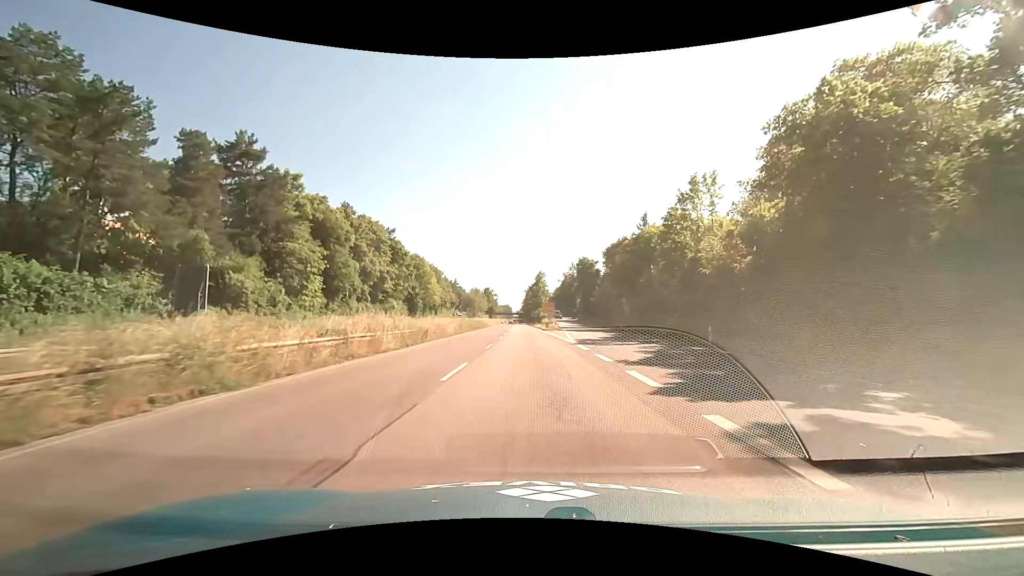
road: trunk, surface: asphalt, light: Day
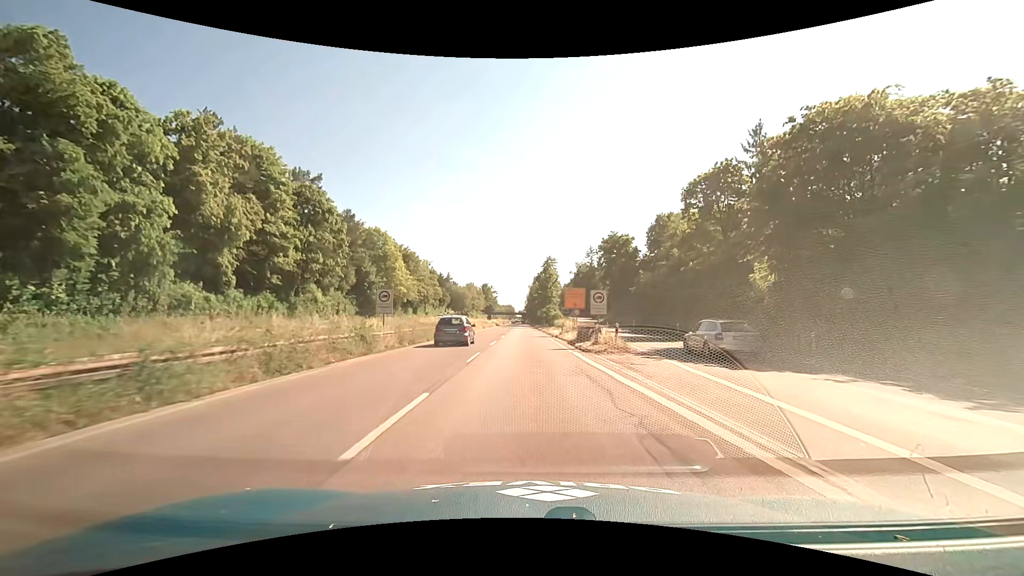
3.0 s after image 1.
(-0.1, +41.8) m; 0°
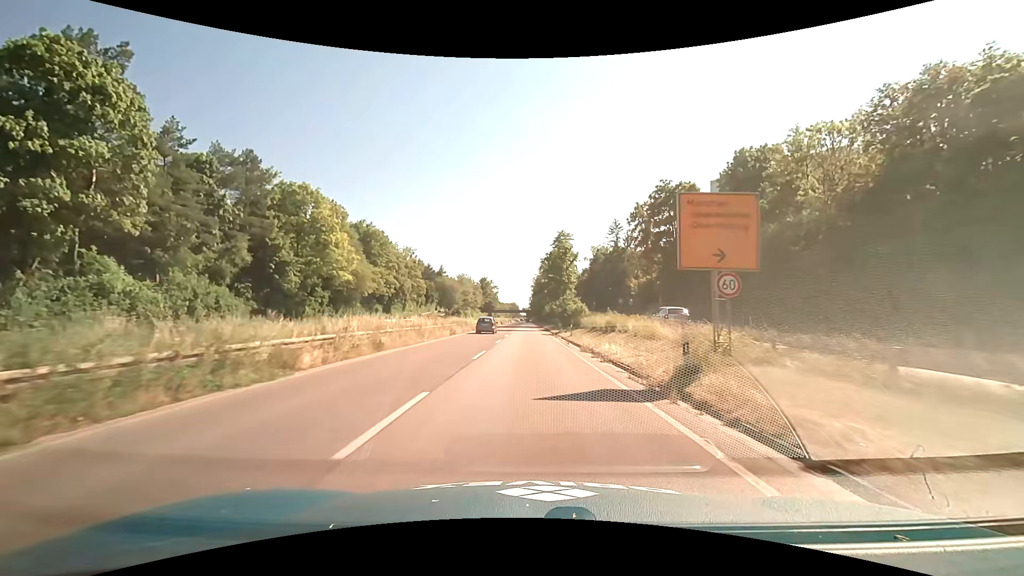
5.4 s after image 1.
(-0.1, +34.3) m; -1°
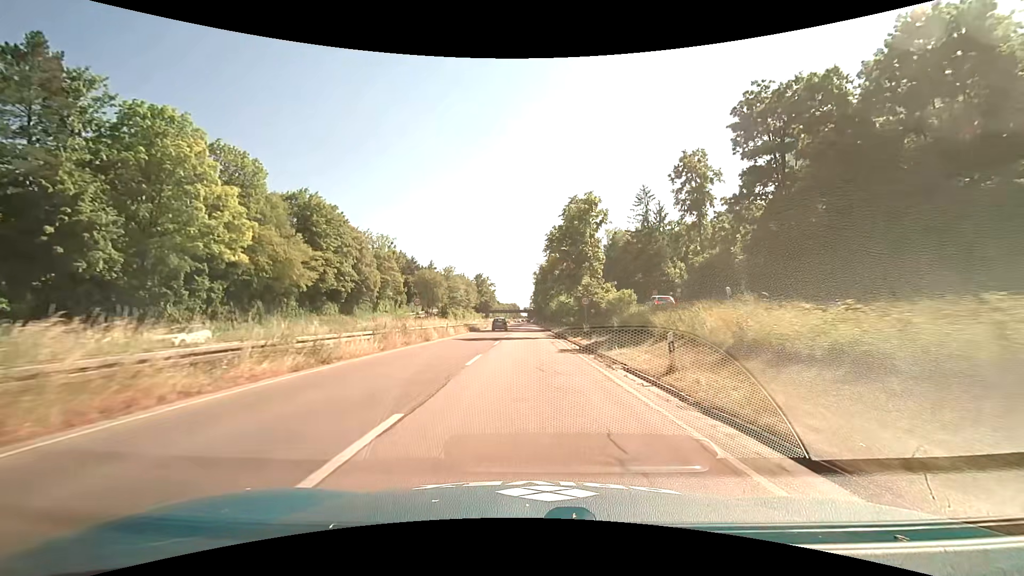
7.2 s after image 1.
(+0.1, +26.3) m; 0°
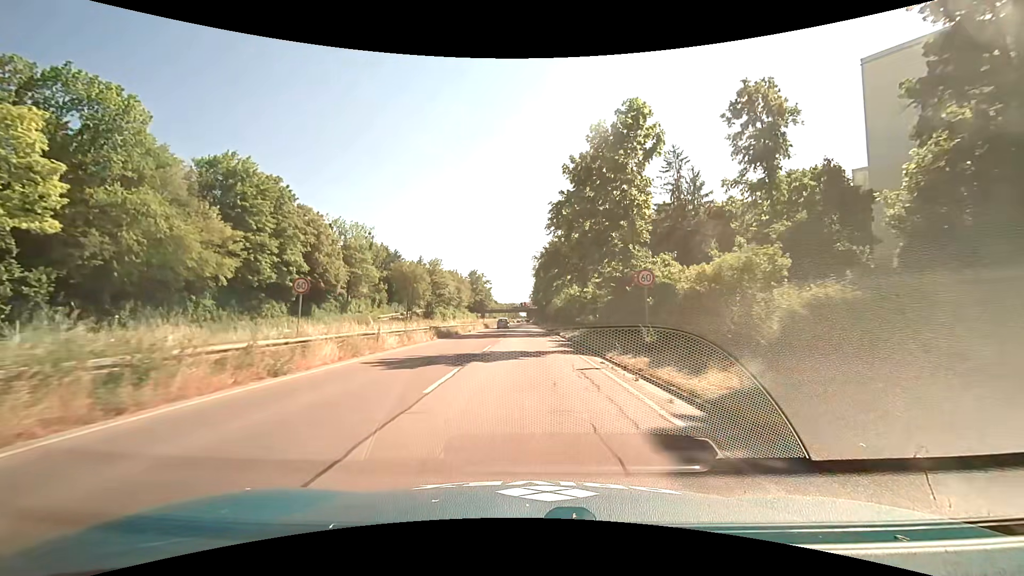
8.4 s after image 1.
(+0.1, +17.7) m; 0°
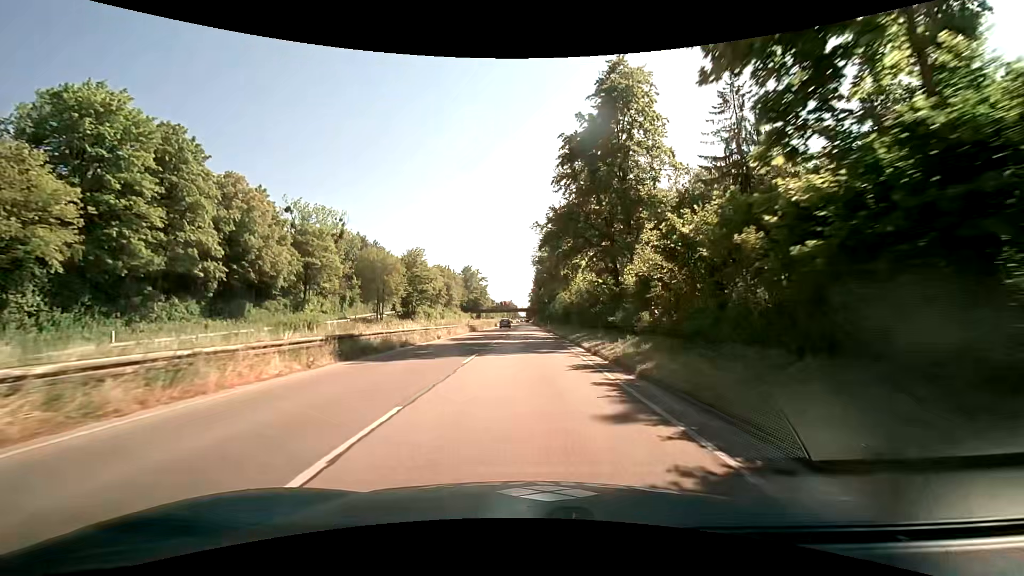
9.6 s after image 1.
(-0.1, +17.9) m; 0°
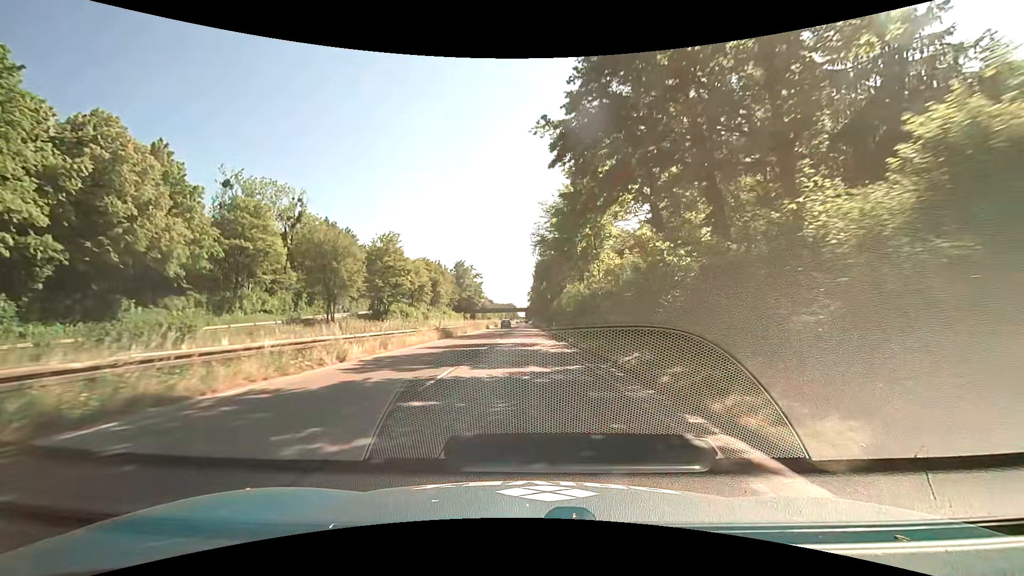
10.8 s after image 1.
(0.0, +18.0) m; 0°
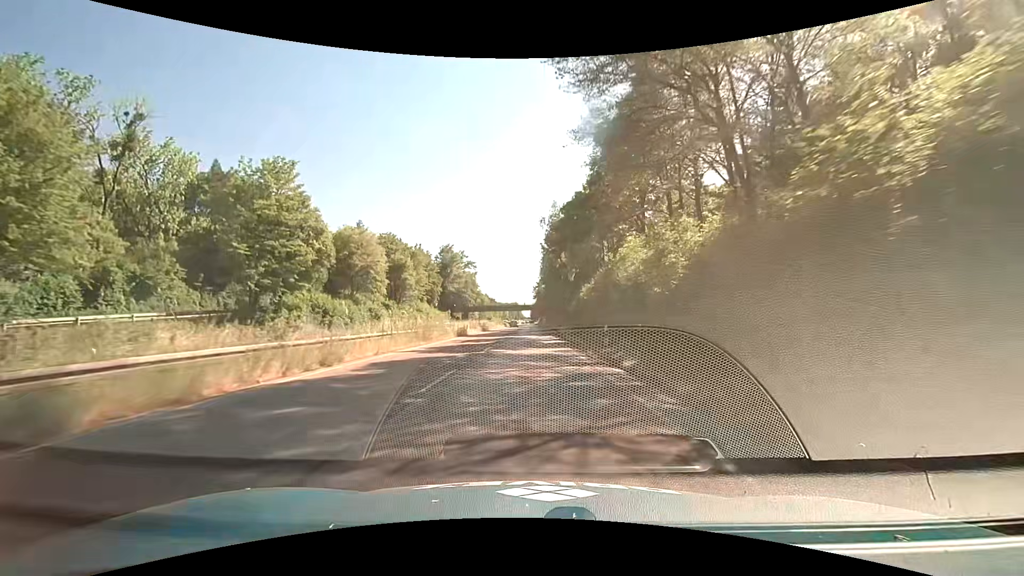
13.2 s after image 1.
(-0.2, +36.3) m; -1°
(0, +10) (0, +20) (0, +30) (0, +40) (0, +50) (0, +60) (0, +70) (0, +80) (0, +90) (0, +100) m
